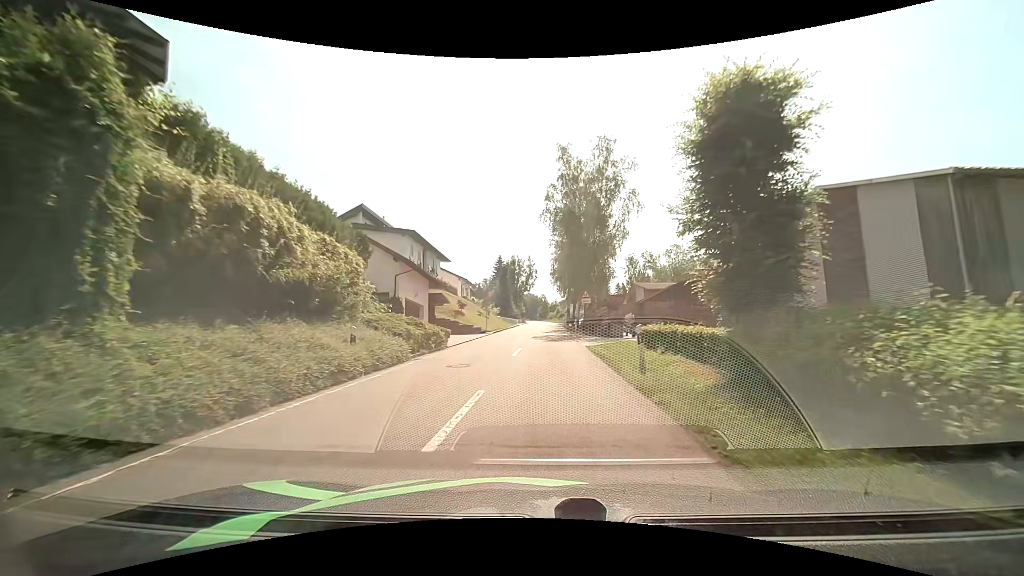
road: tertiary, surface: asphalt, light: Day
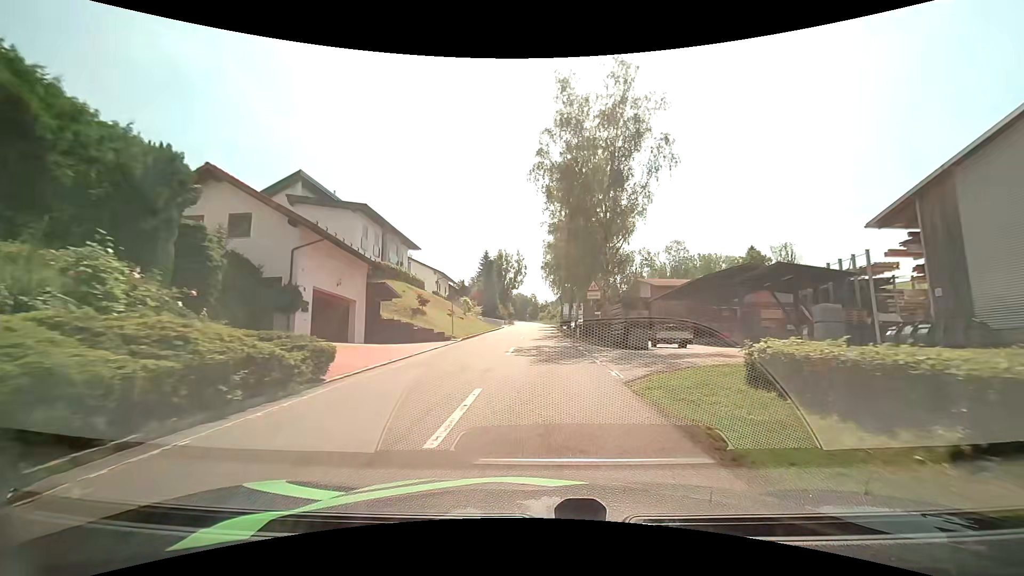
(+0.2, +12.0) m; +2°
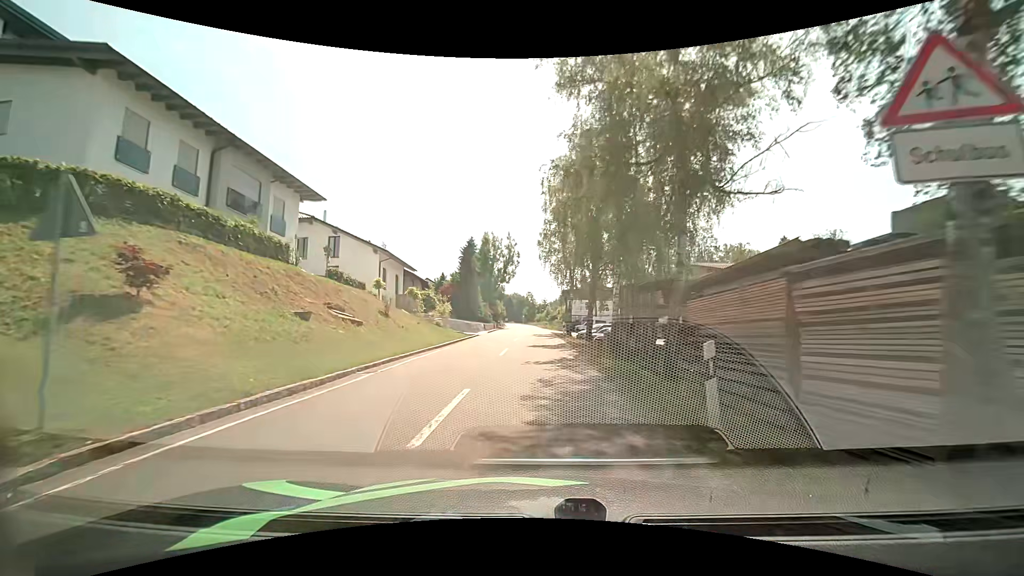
(+0.2, +24.3) m; 0°
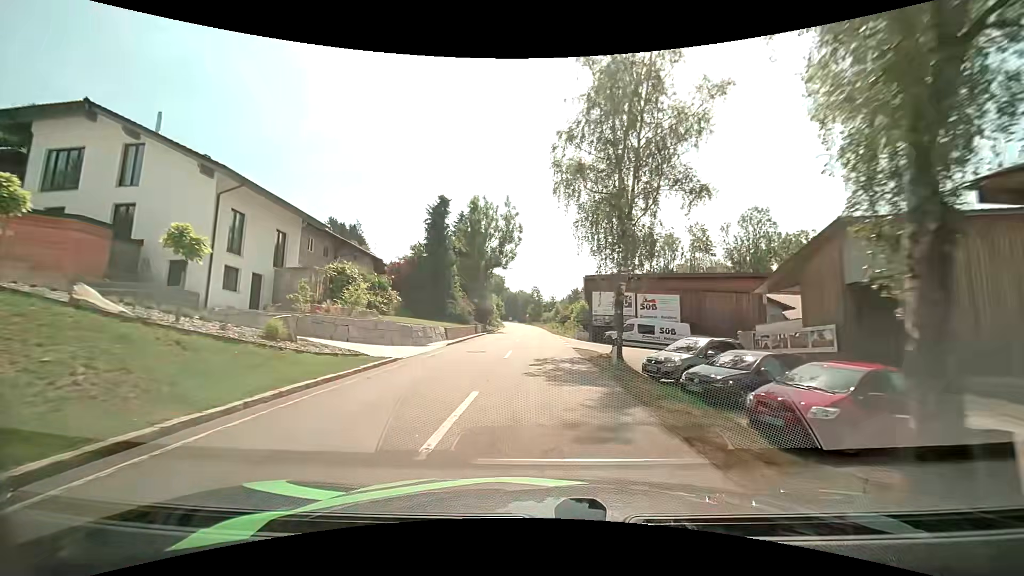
(-0.2, +24.4) m; -1°
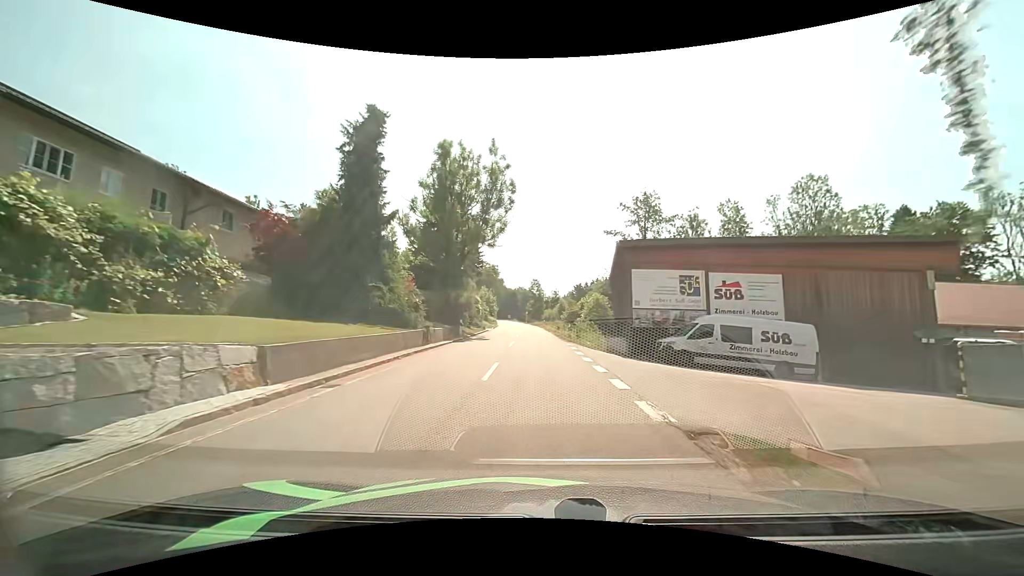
(0.0, +18.6) m; 0°
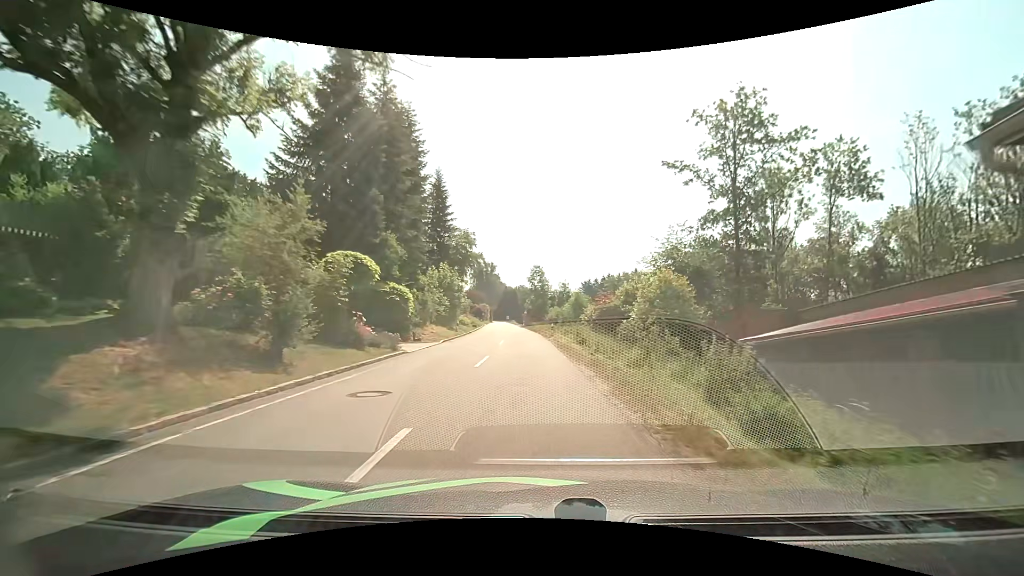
(-0.2, +33.4) m; -1°
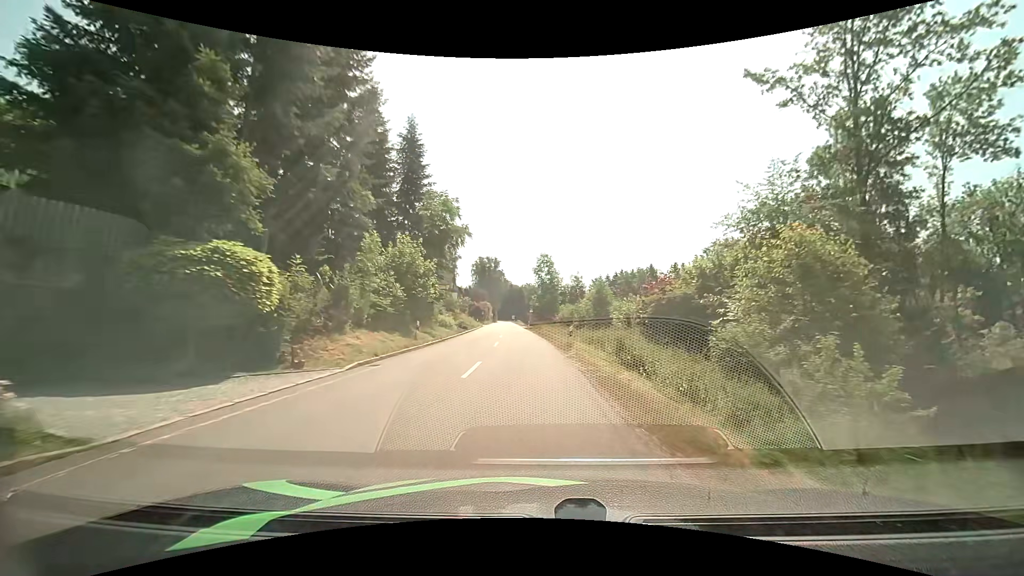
(0.0, +14.9) m; 0°
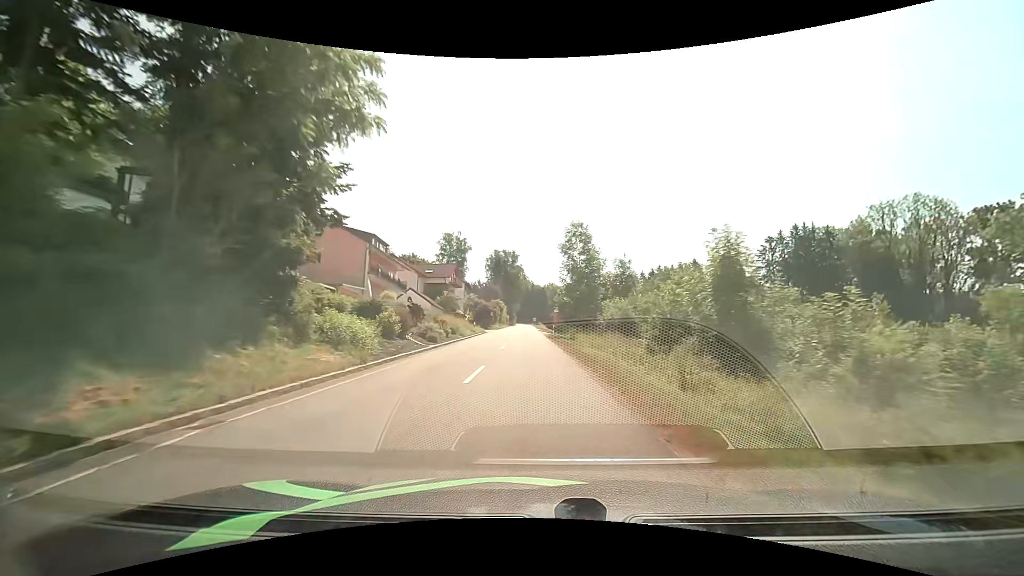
(-0.7, +24.9) m; -3°
(0, +10) (0, +20) (-1, +30) (-1, +40) (-1, +50) (-1, +60) (-2, +70) (-2, +80) (-2, +90) (-2, +100) m
